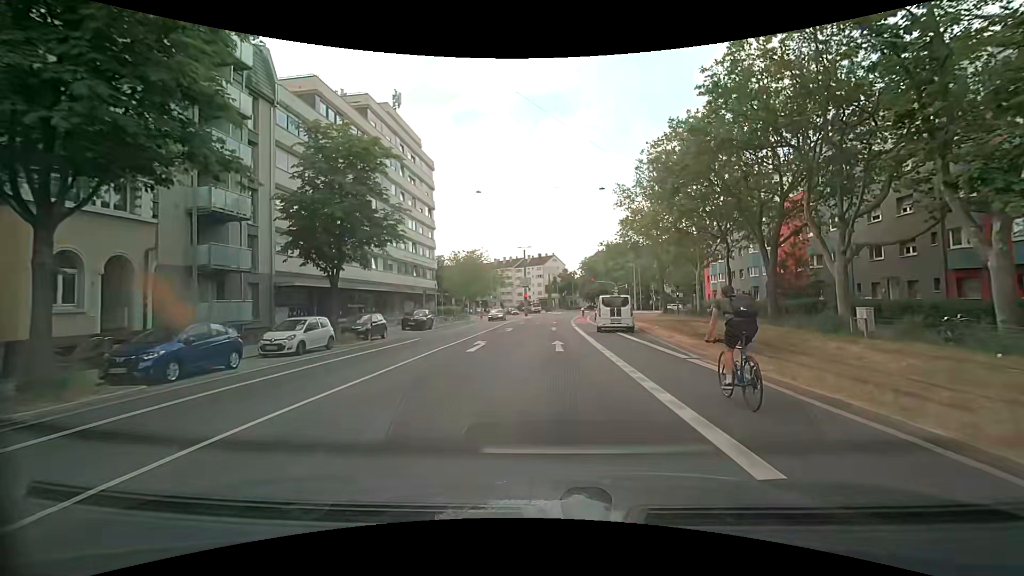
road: secondary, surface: asphalt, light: Day
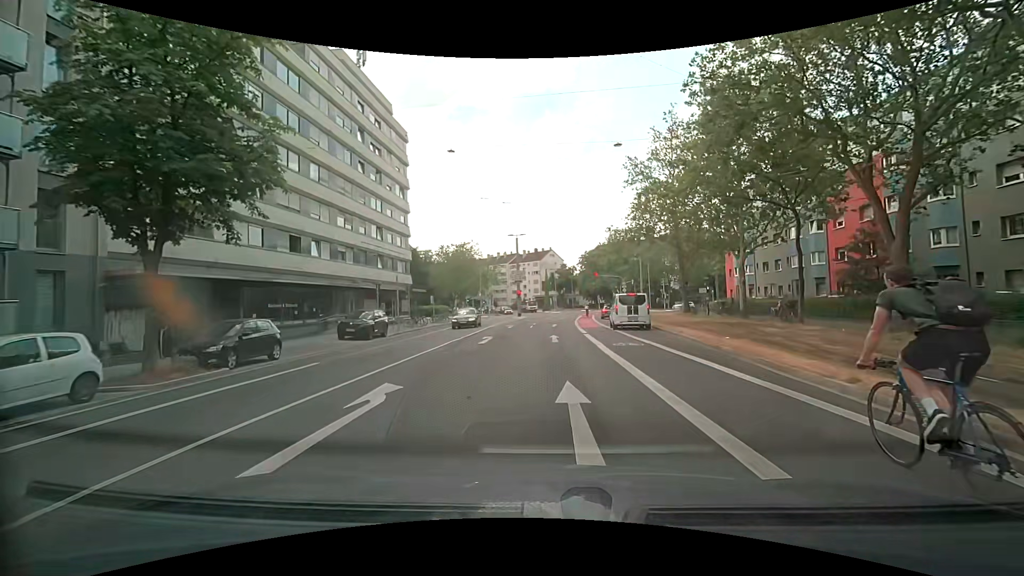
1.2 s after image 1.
(0.0, +11.6) m; +2°
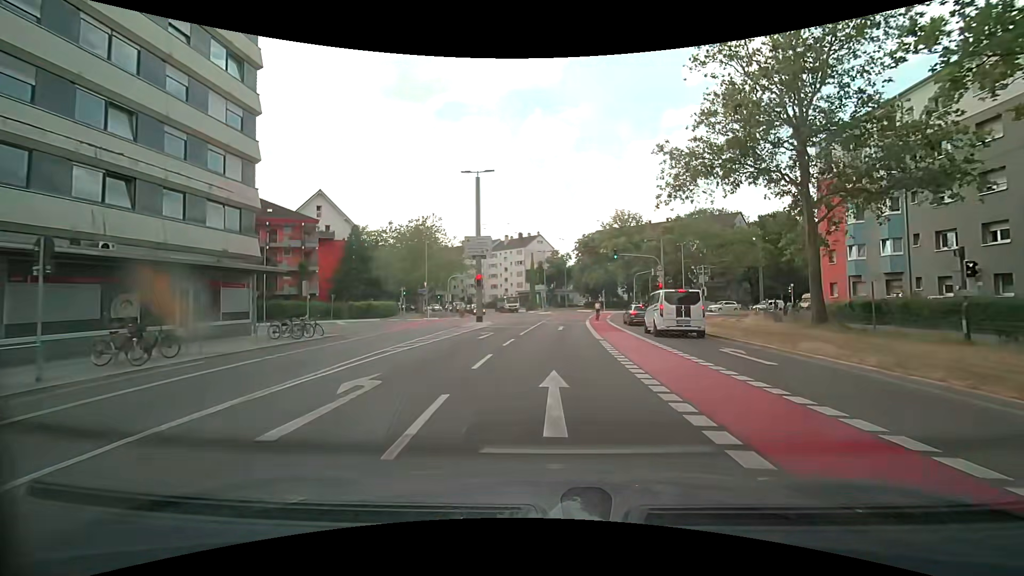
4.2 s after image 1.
(-0.4, +28.7) m; 0°
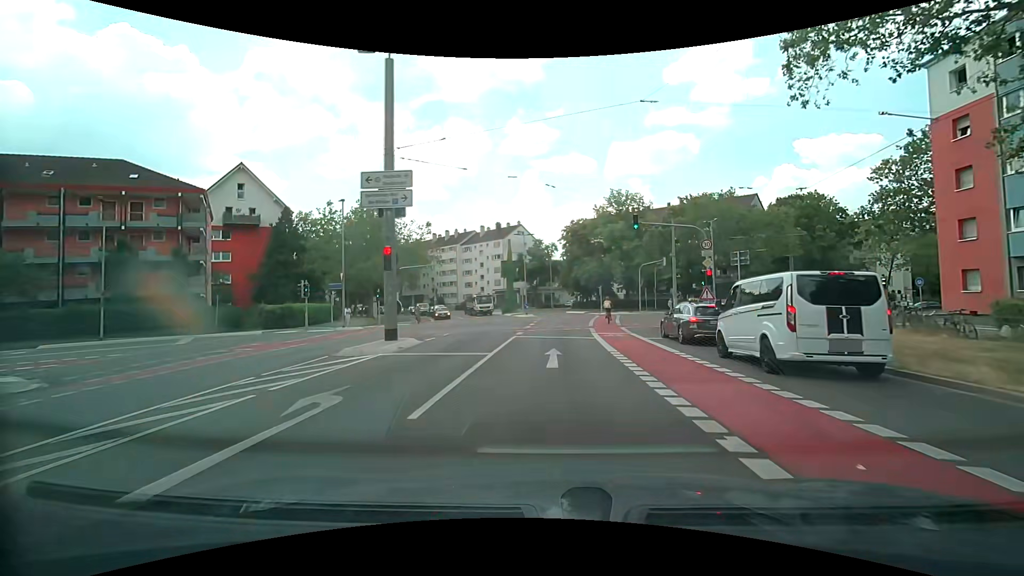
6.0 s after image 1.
(+0.2, +16.5) m; +2°
(0, +10) (0, +20) (+1, +30) (+1, +40) (+2, +50) (0, +60) (-3, +69) (-7, +78) (-13, +86) (-20, +94) m
